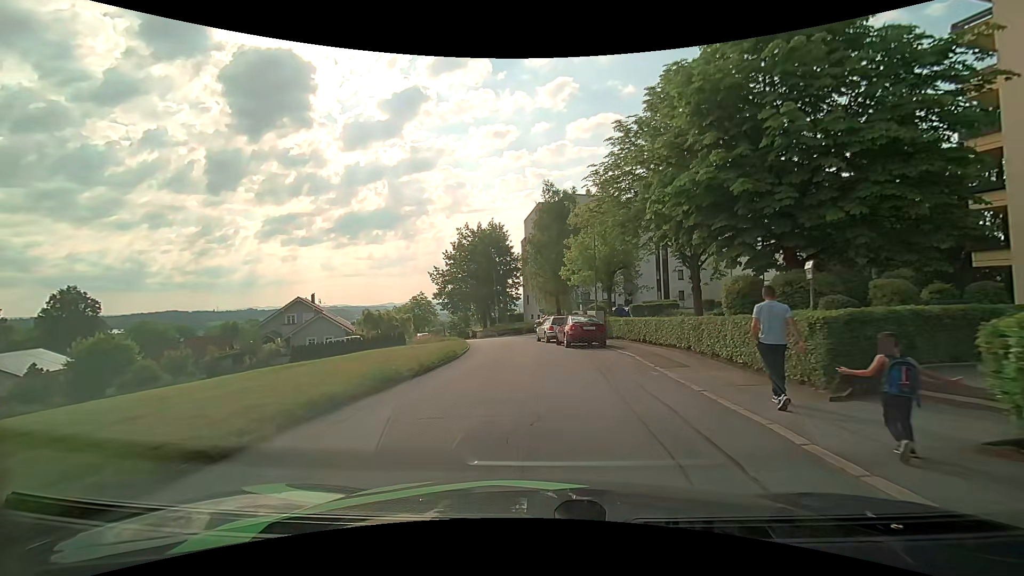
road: unclassified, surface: asphalt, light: Day
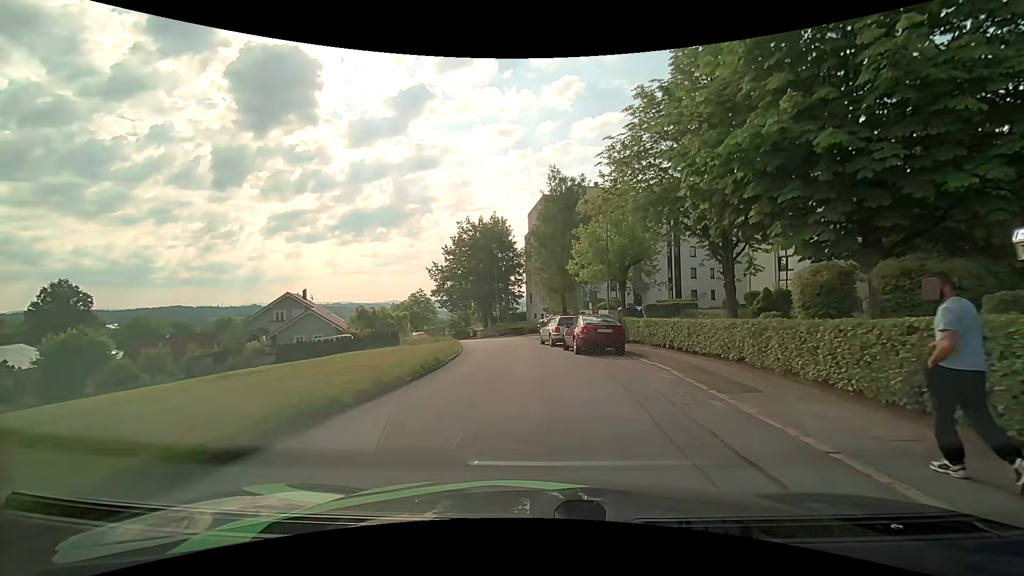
(0.0, +3.8) m; 0°
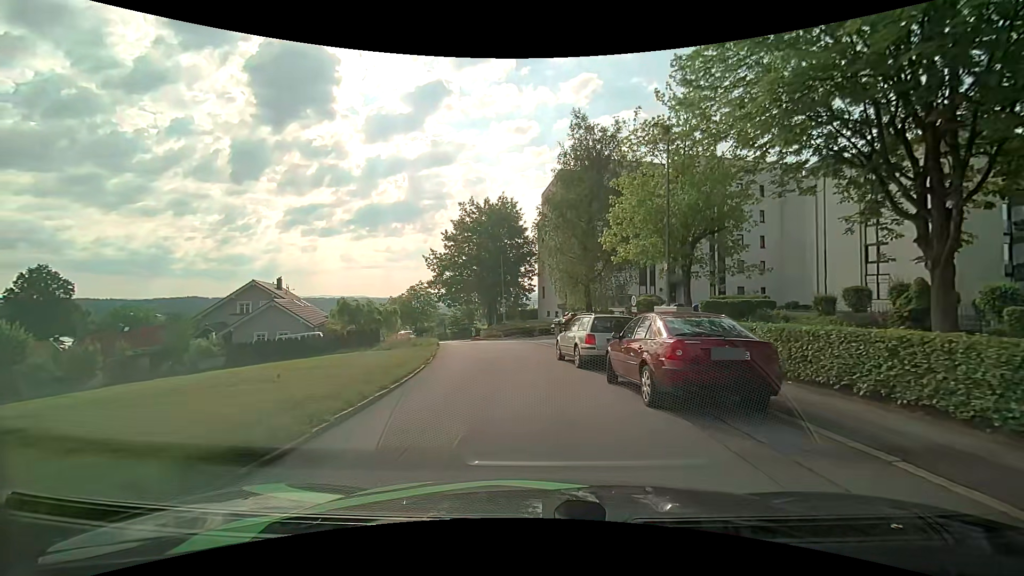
(-0.1, +10.3) m; -1°
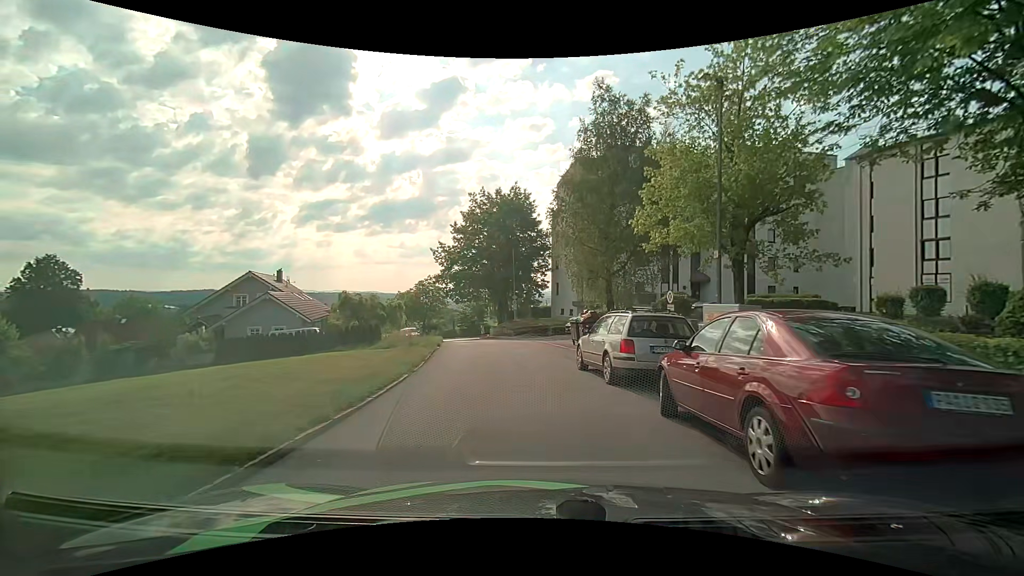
(-0.1, +3.4) m; -2°
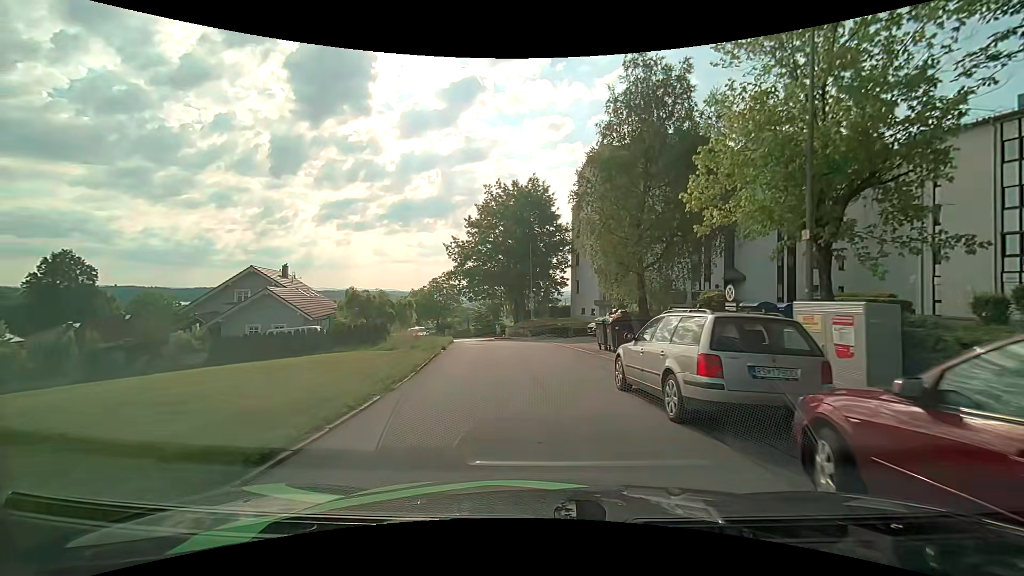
(-0.1, +3.4) m; -1°
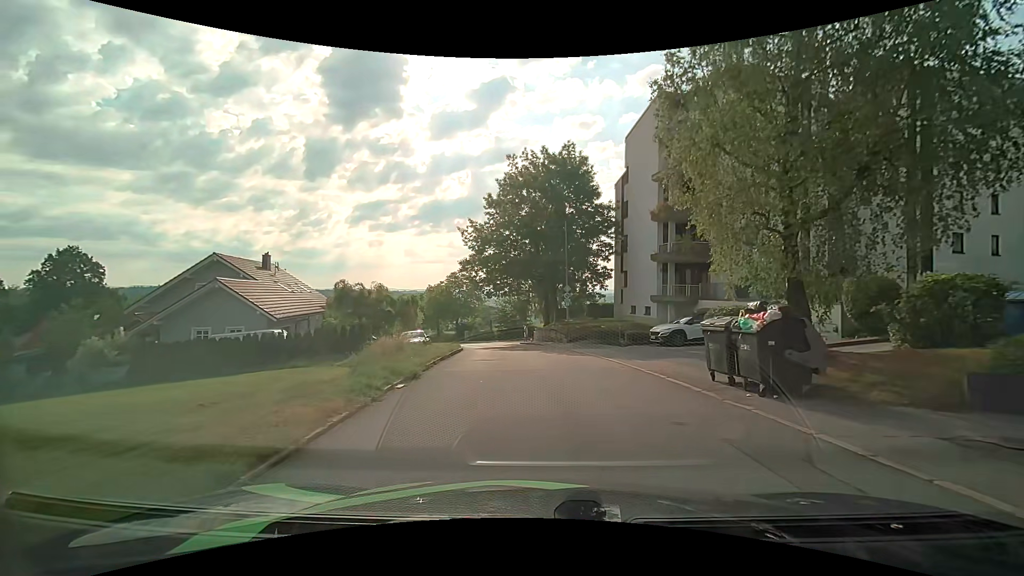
(-0.5, +10.5) m; -4°
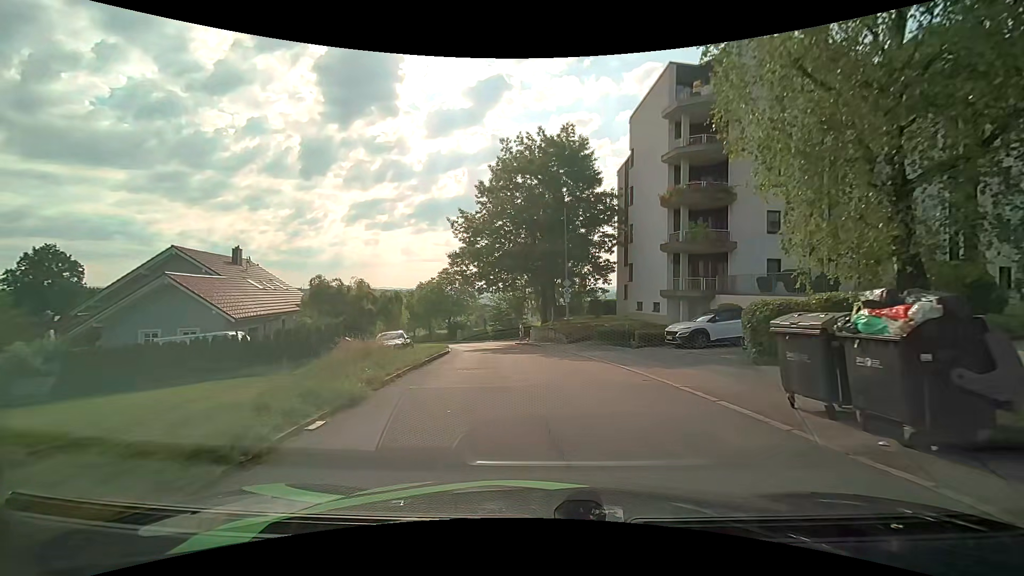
(0.0, +3.7) m; 0°
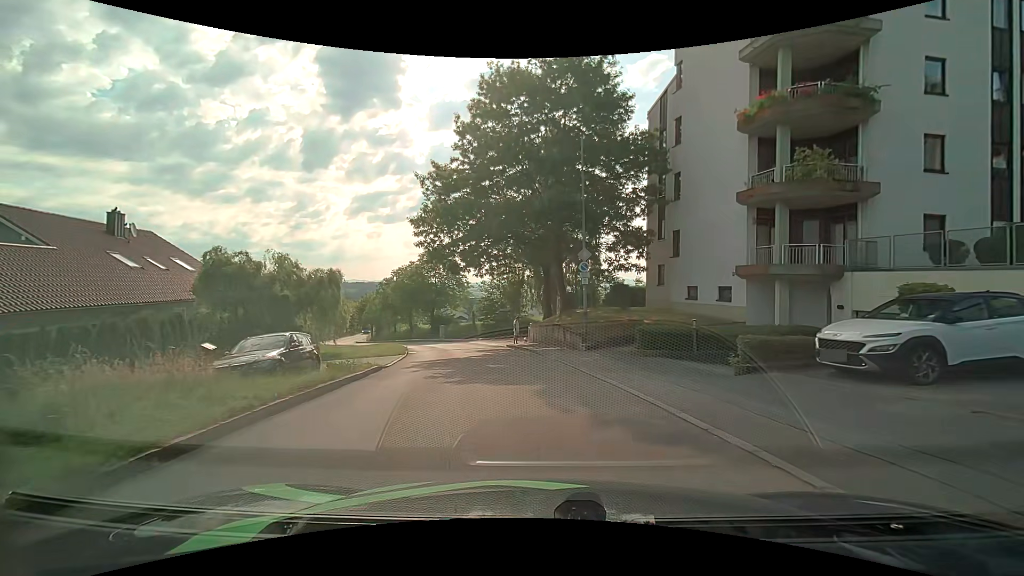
(+0.1, +11.7) m; 0°
